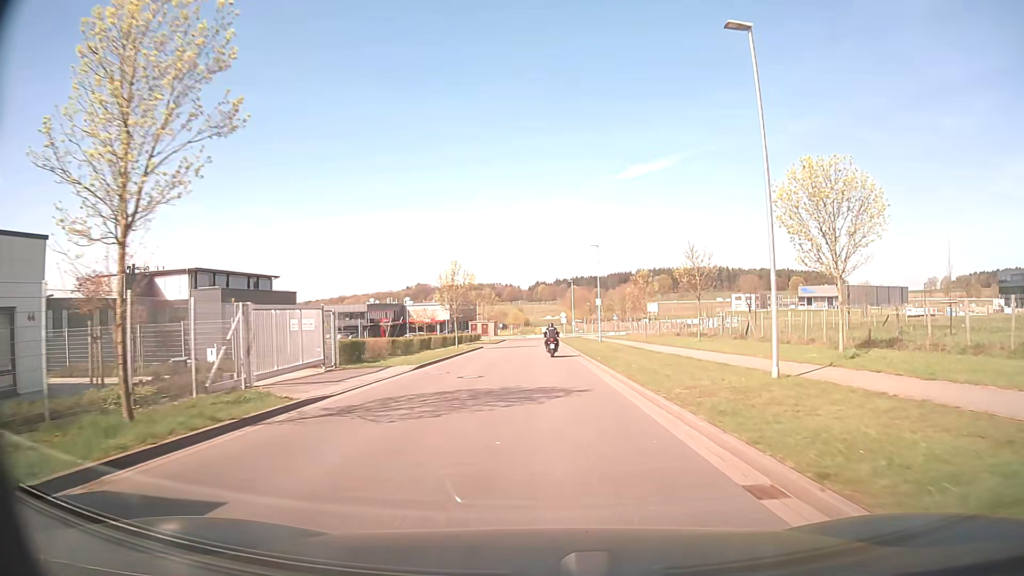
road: residential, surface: asphalt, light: Day
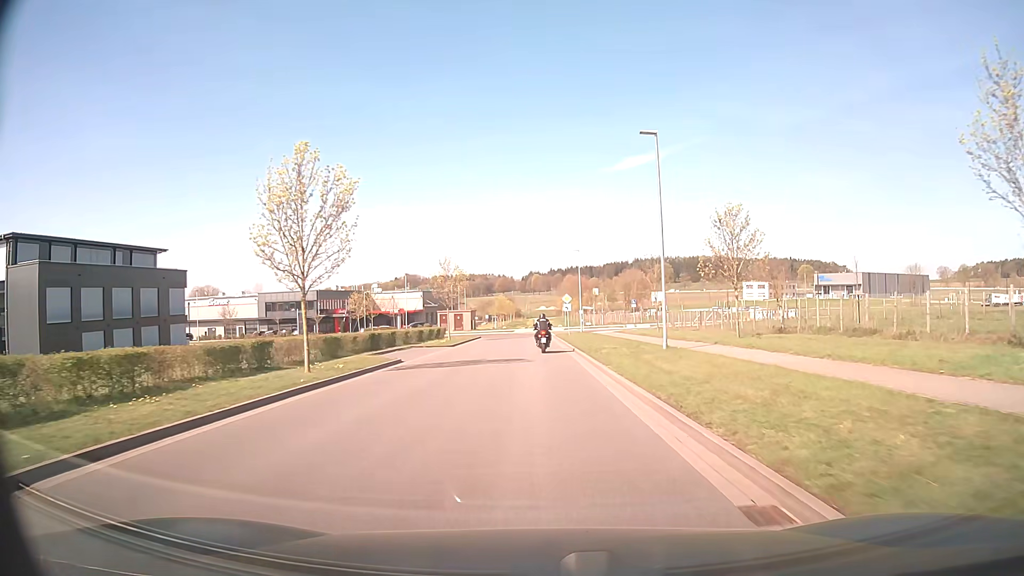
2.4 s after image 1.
(-0.1, +30.5) m; 0°
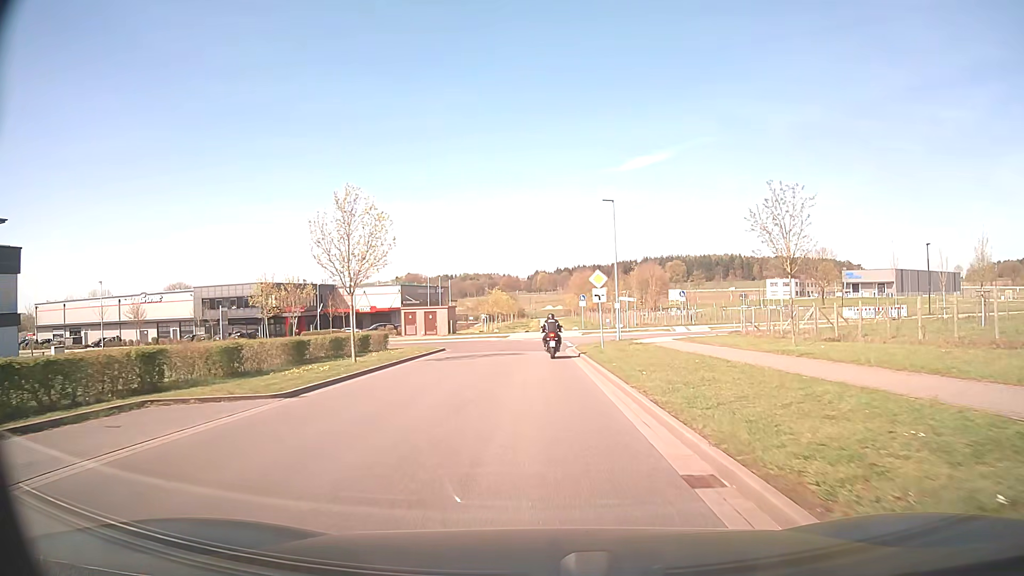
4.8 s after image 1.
(-0.1, +26.6) m; -1°
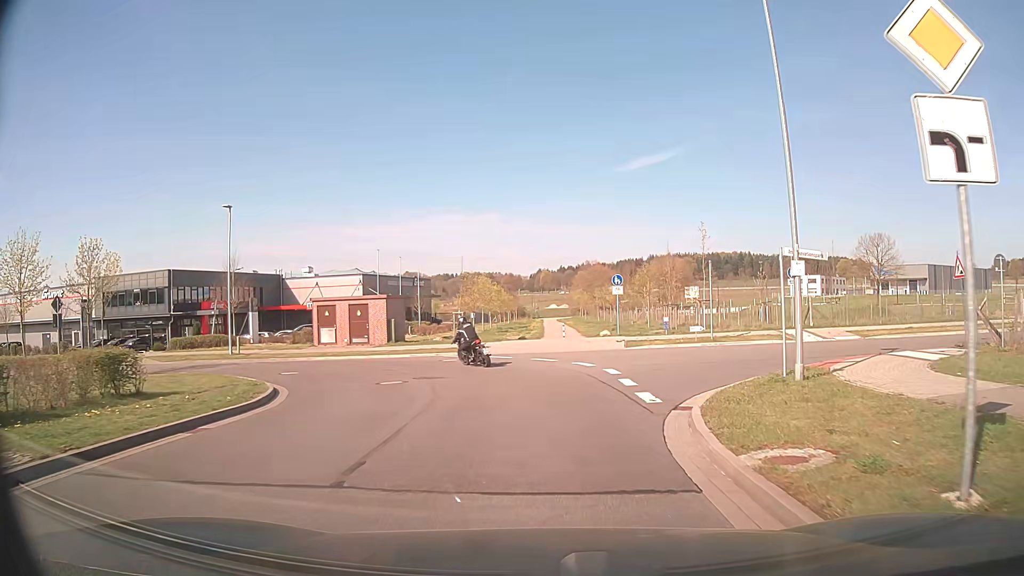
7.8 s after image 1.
(-0.1, +25.8) m; 0°
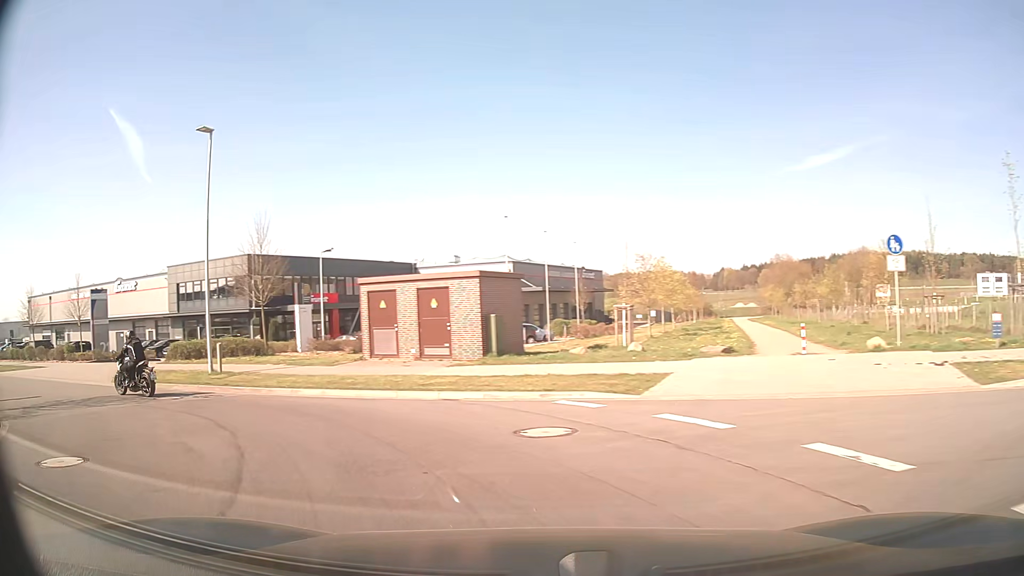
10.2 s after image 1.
(-0.6, +16.8) m; -15°
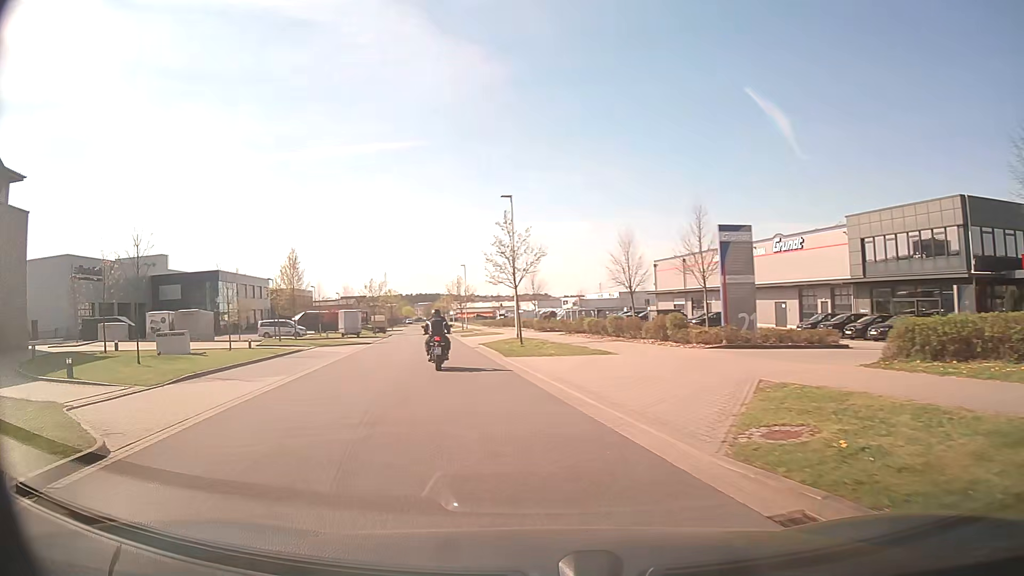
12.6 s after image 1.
(-8.6, +14.5) m; -59°
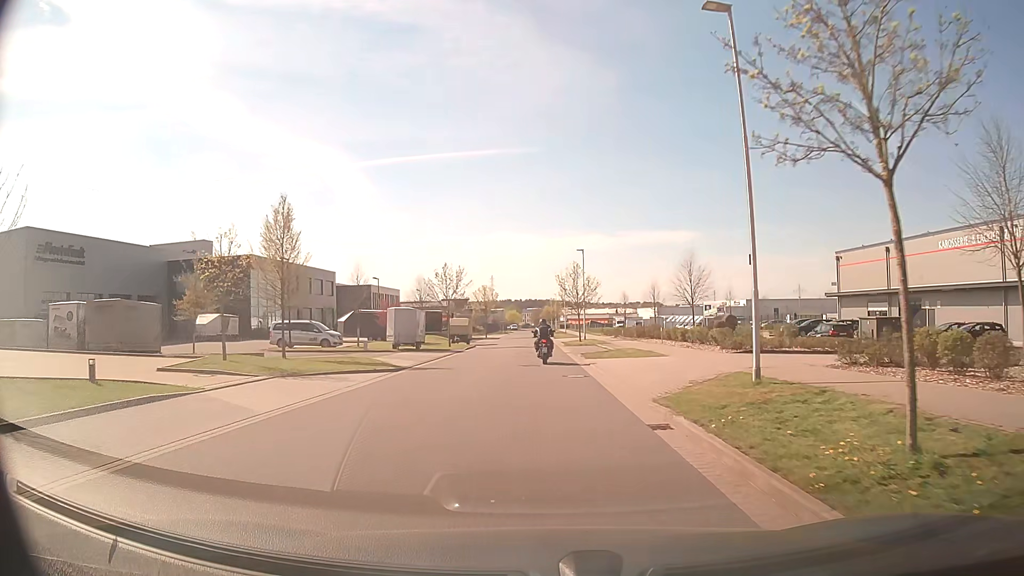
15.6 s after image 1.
(-2.7, +24.0) m; -8°
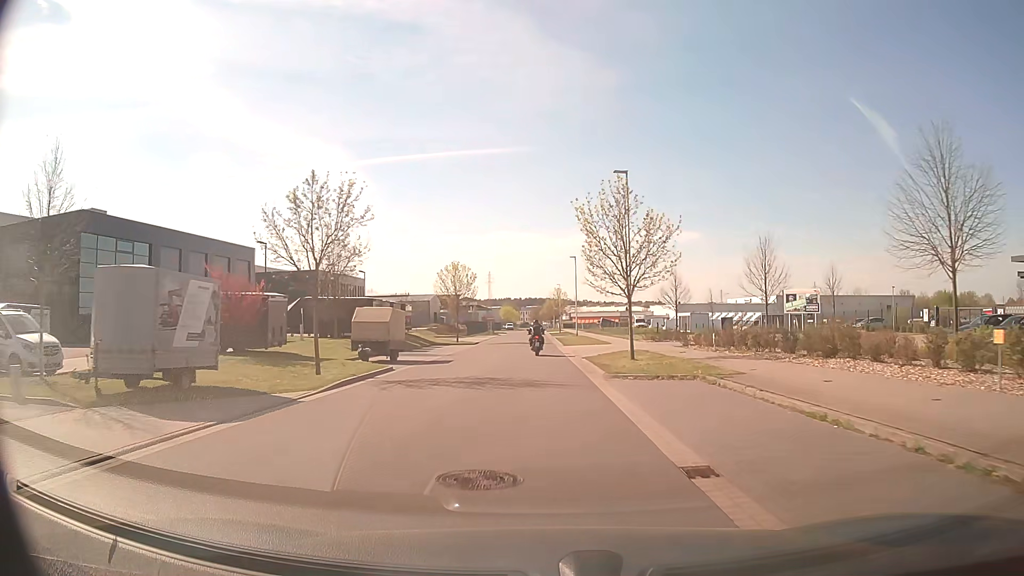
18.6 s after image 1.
(0.0, +30.1) m; 0°
(0, +10) (0, +20) (0, +30) (0, +40) (-1, +50) (-1, +60) (-1, +70) (-1, +80) (-1, +90) (-1, +100) m
